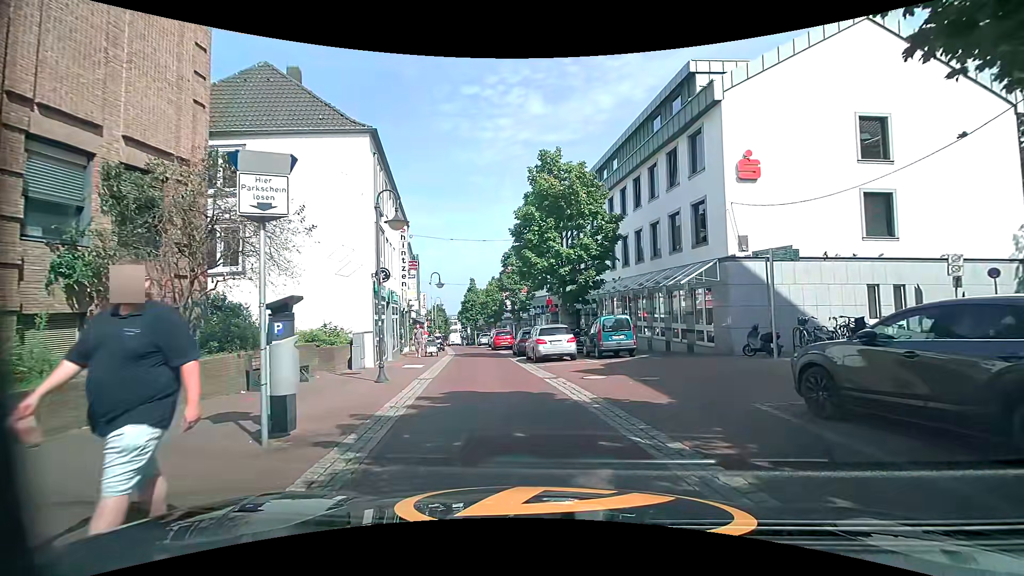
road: residential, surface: paving_stones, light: Day
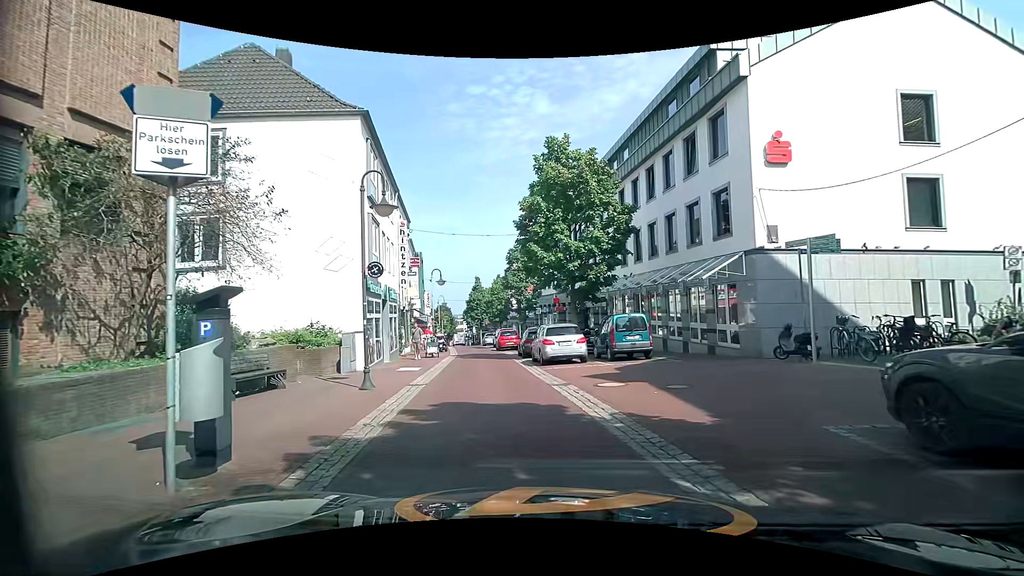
(0.0, +1.7) m; -2°
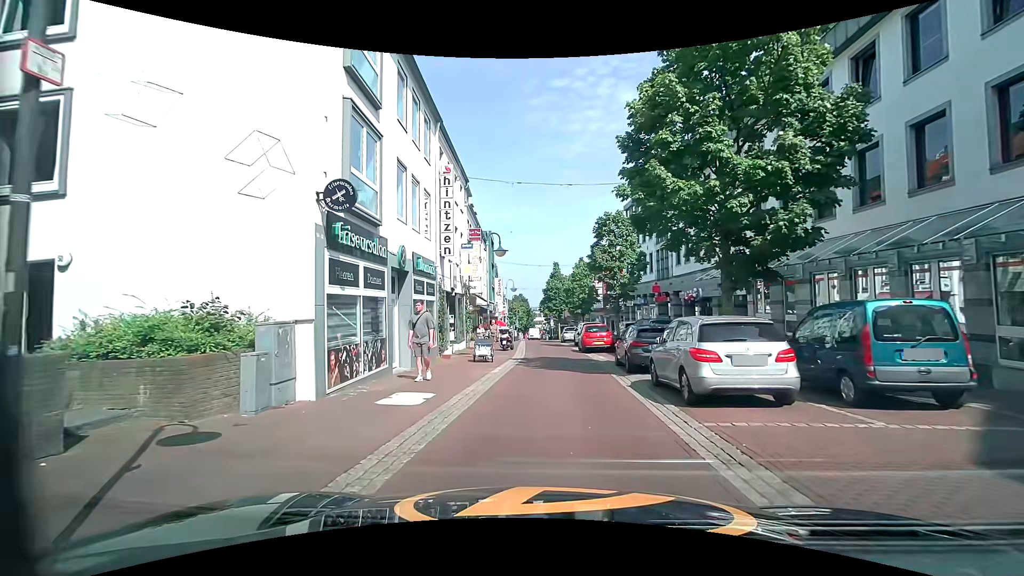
(-0.7, +9.9) m; -8°
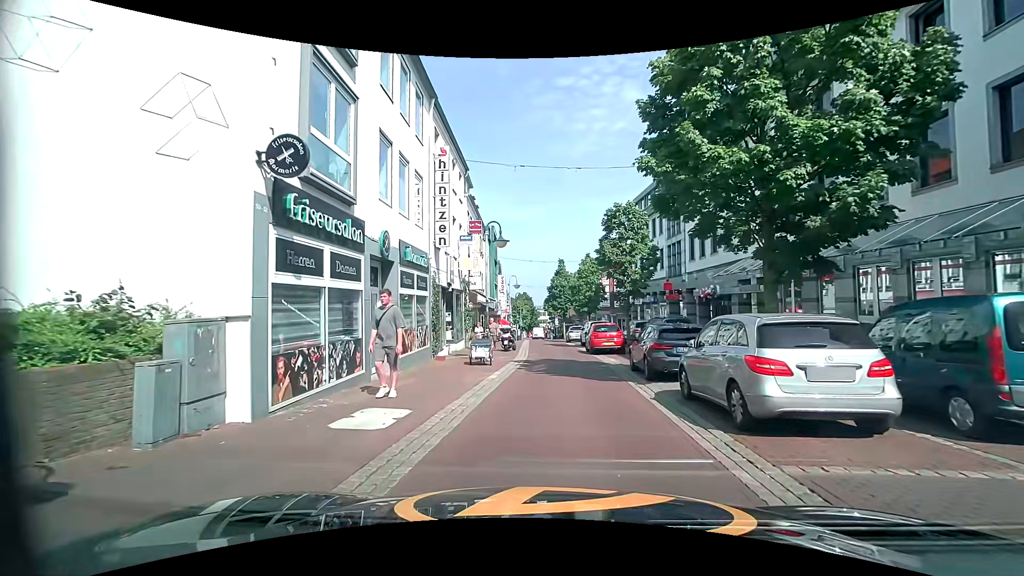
(0.0, +2.1) m; 0°
